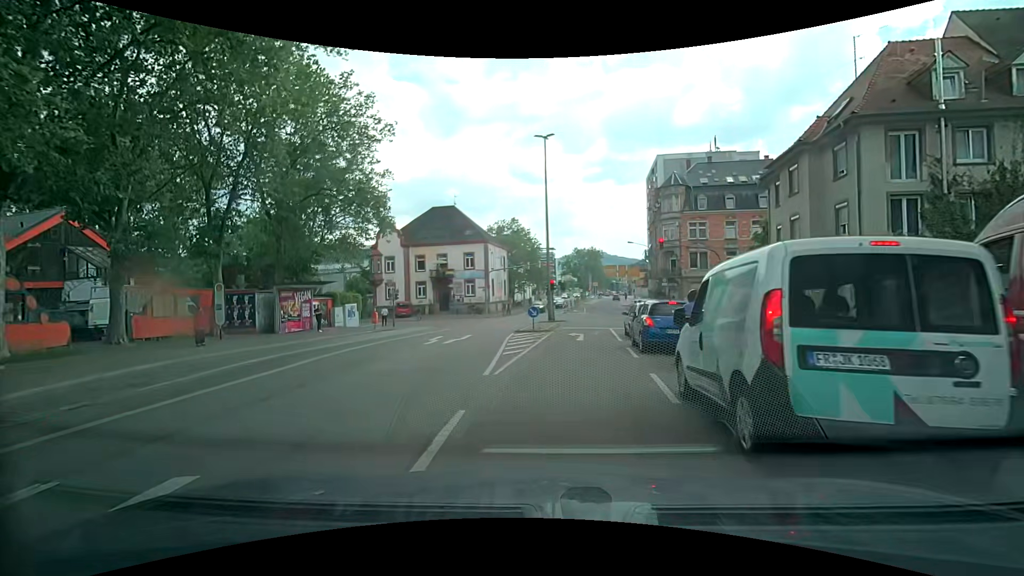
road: secondary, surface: asphalt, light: Day
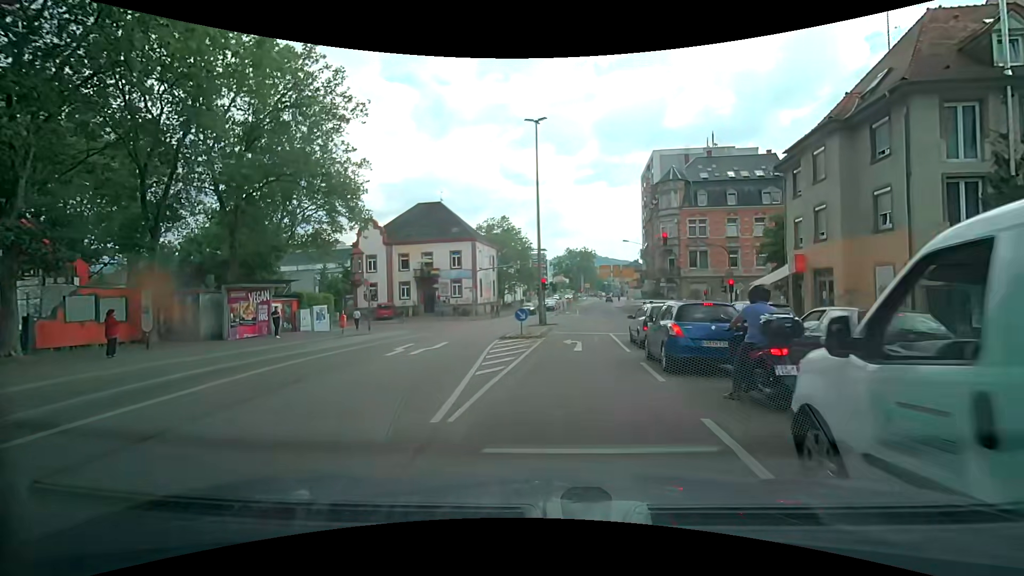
(-0.1, +3.7) m; 0°
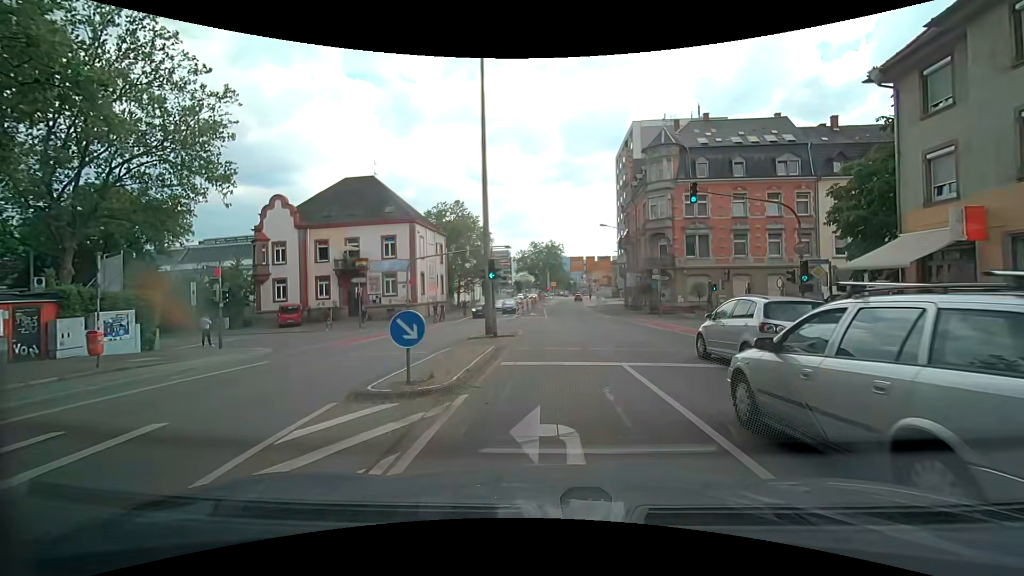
(+0.5, +13.4) m; +4°
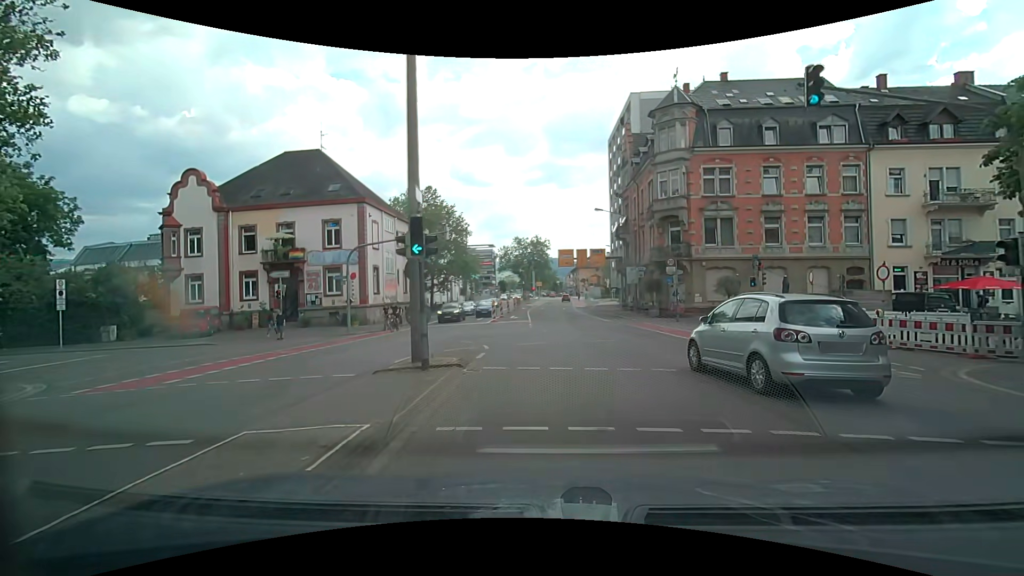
(+0.2, +9.8) m; +2°
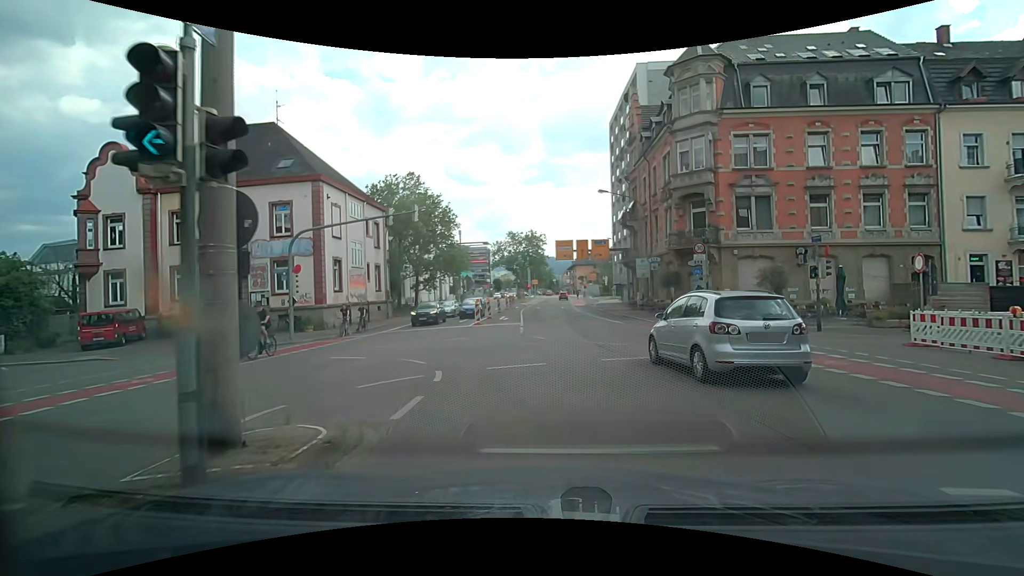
(0.0, +6.8) m; 0°
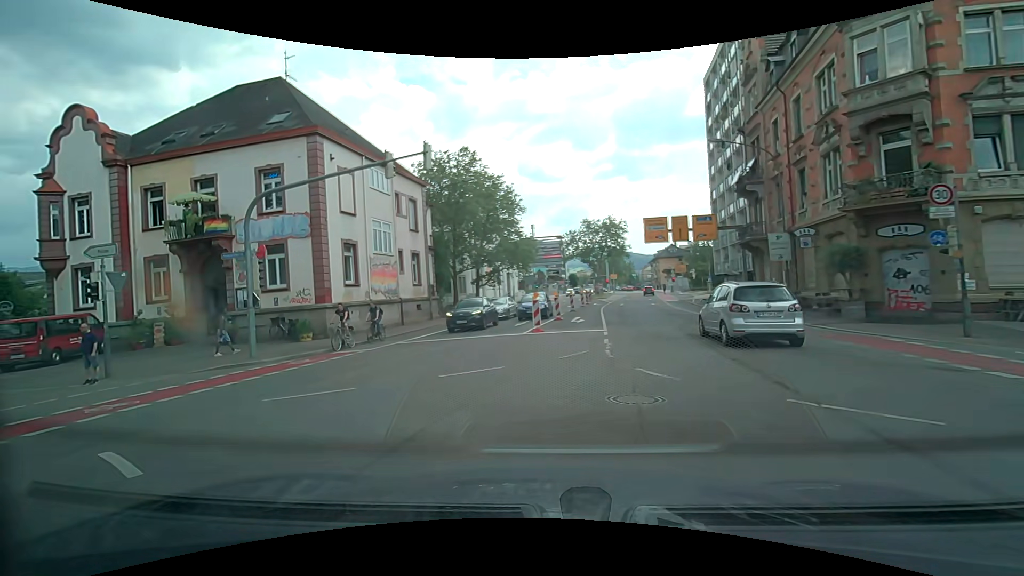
(-0.4, +10.0) m; -8°
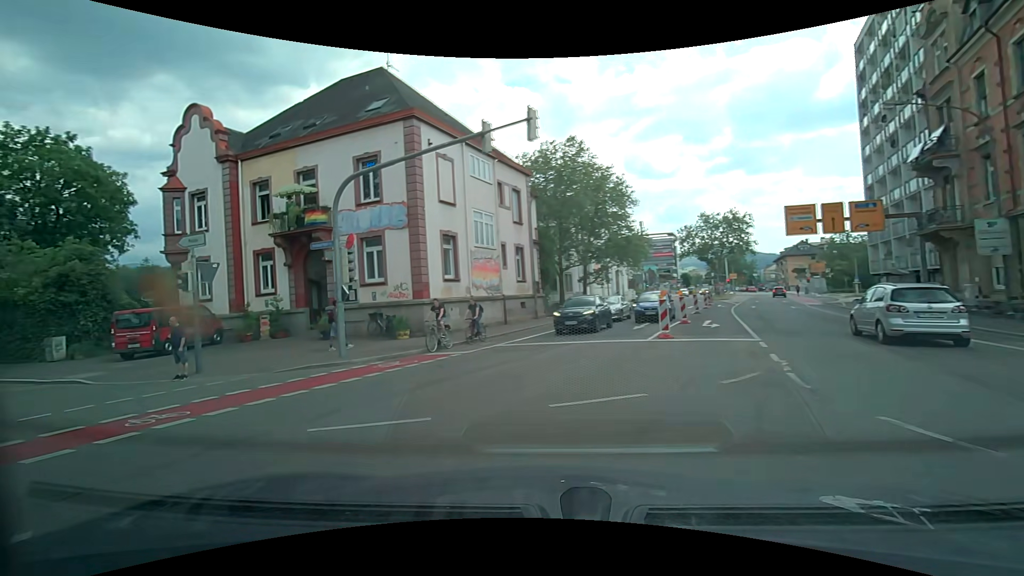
(-0.3, +2.8) m; -13°
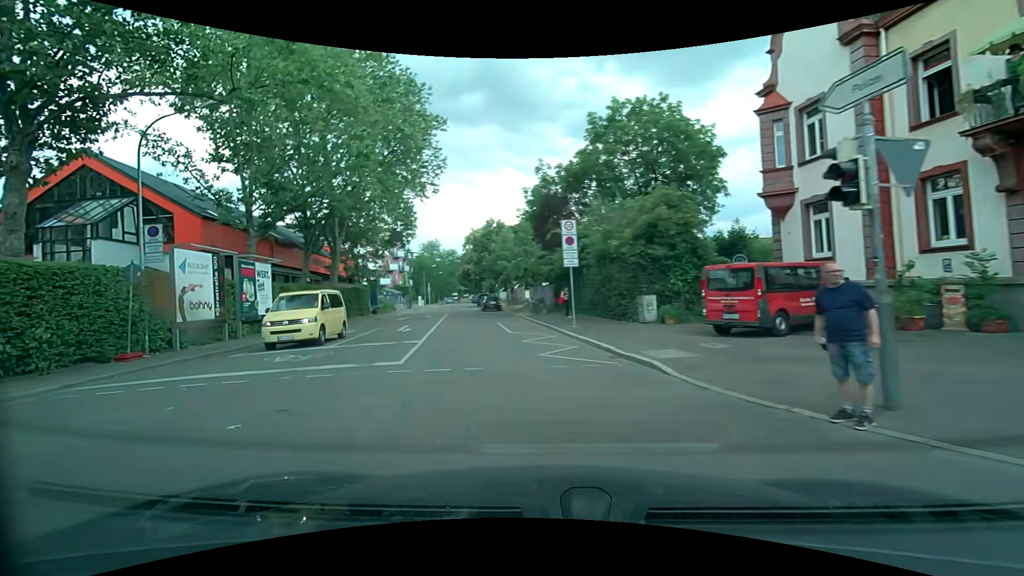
(-5.2, +8.6) m; -61°
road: residential
(-1, +10) (-2, +20) (-4, +30) (-5, +40) (-7, +49) (-8, +59) (-10, +69) (-11, +79) (-12, +89) (-14, +99) m
